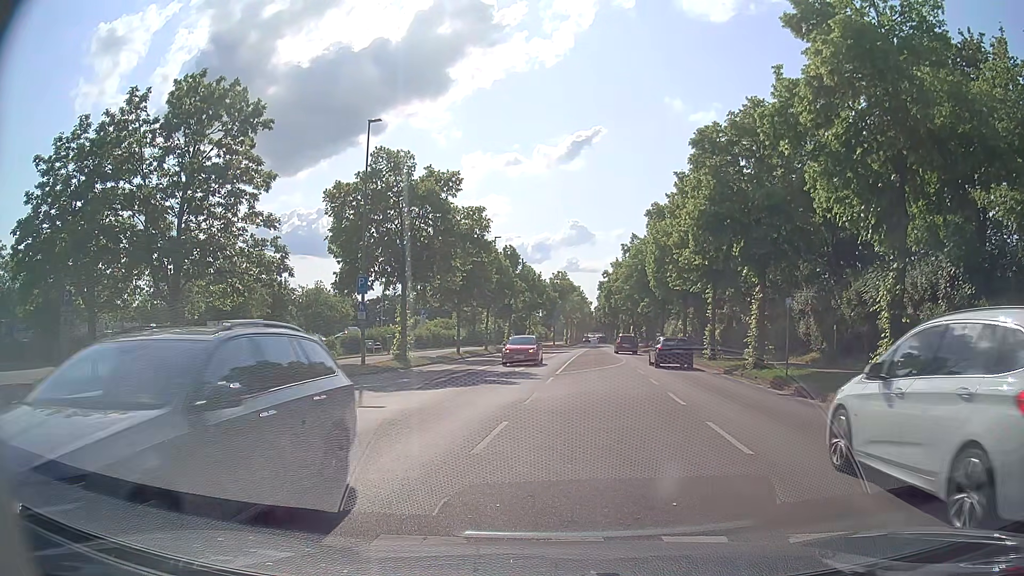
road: tertiary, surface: asphalt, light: Day
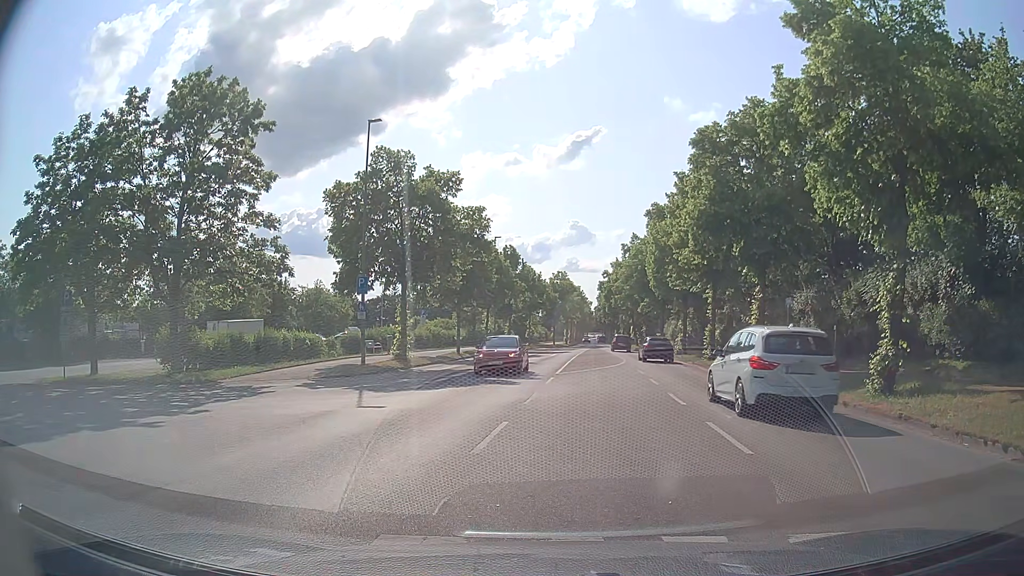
(0.0, 0.0) m; 0°
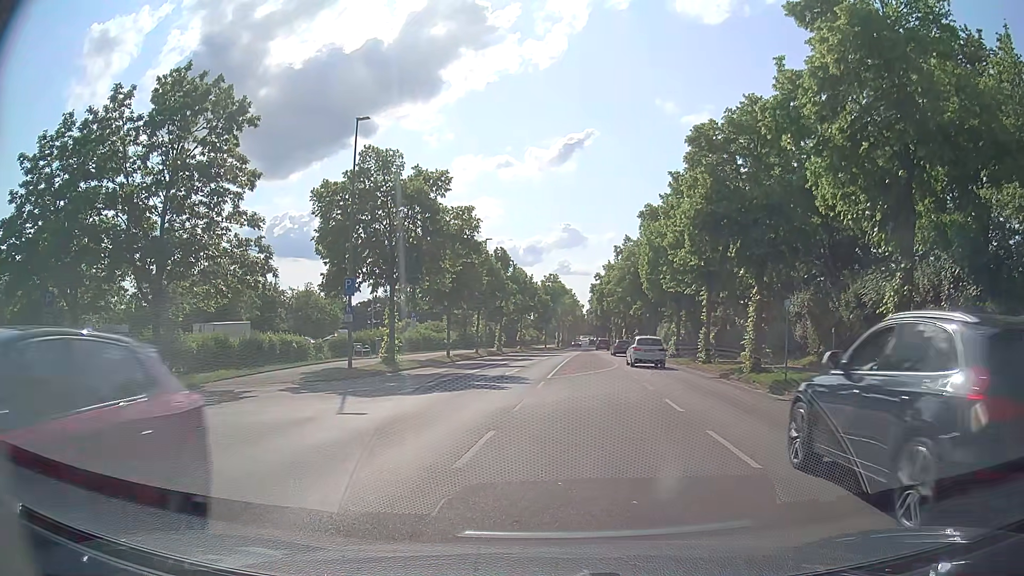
(0.0, +0.7) m; 0°
